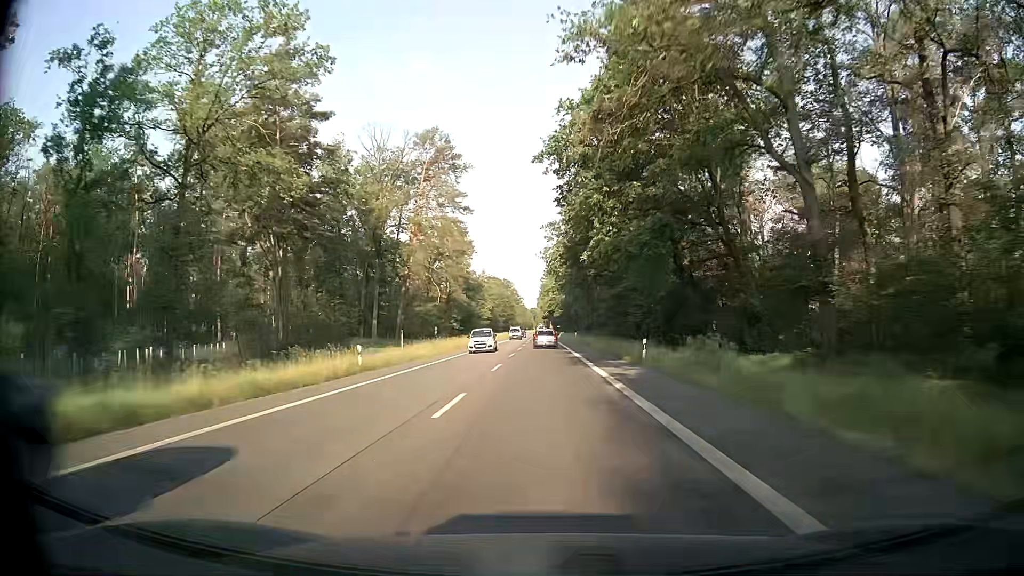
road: secondary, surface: asphalt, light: Day
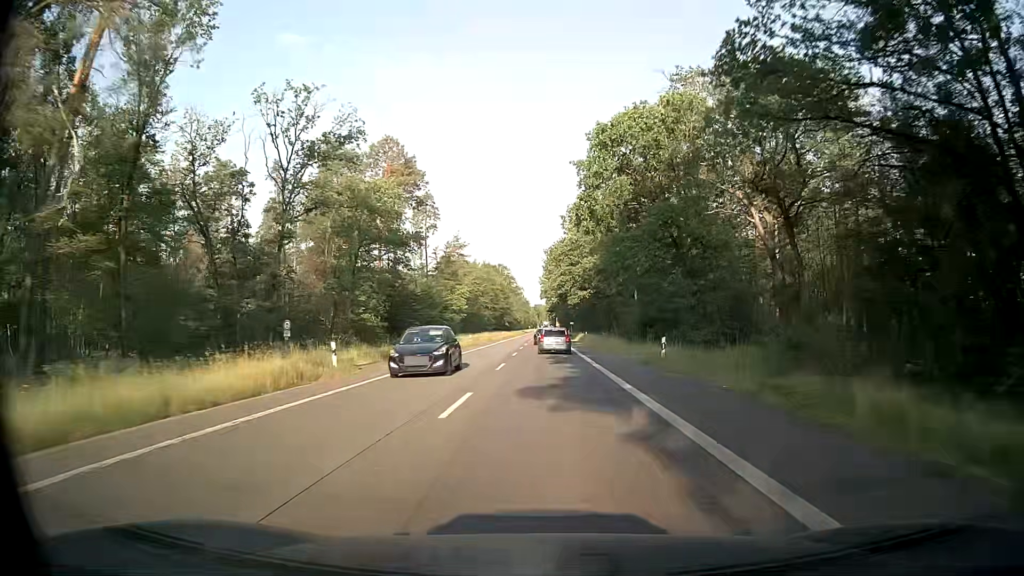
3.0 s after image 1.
(+0.1, +59.1) m; 0°
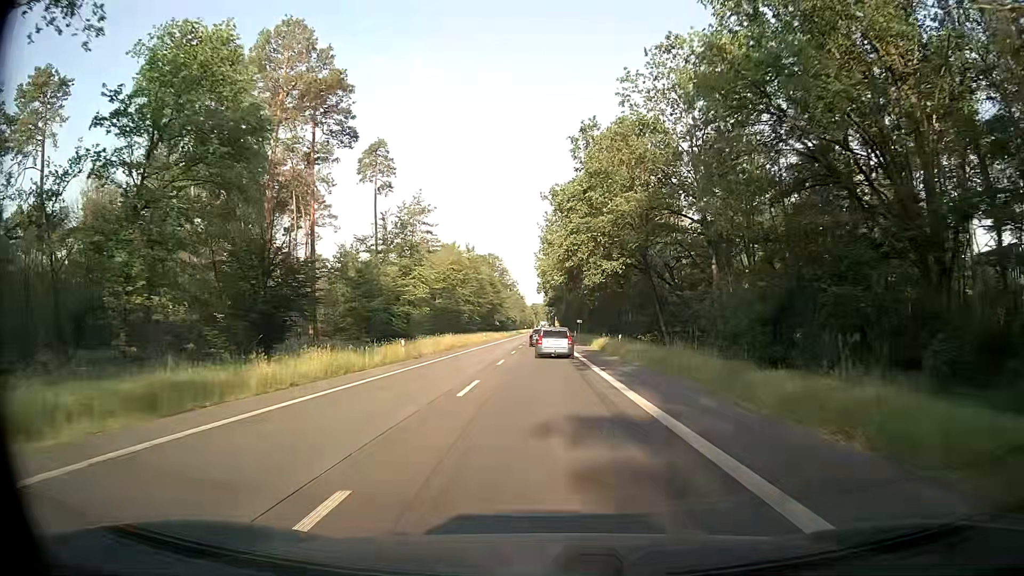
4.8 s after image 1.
(-0.1, +32.1) m; 0°
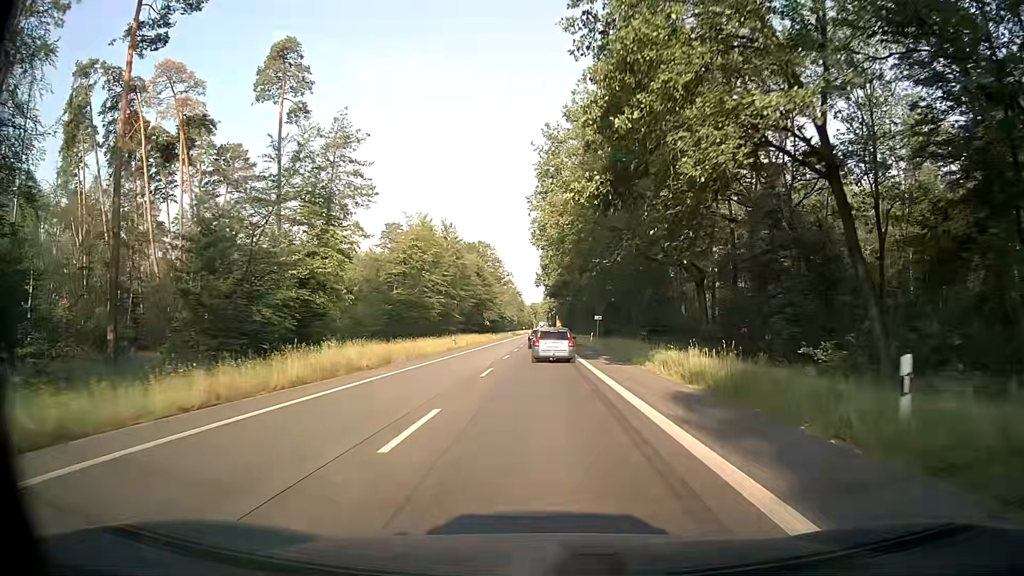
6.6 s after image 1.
(0.0, +29.6) m; 0°
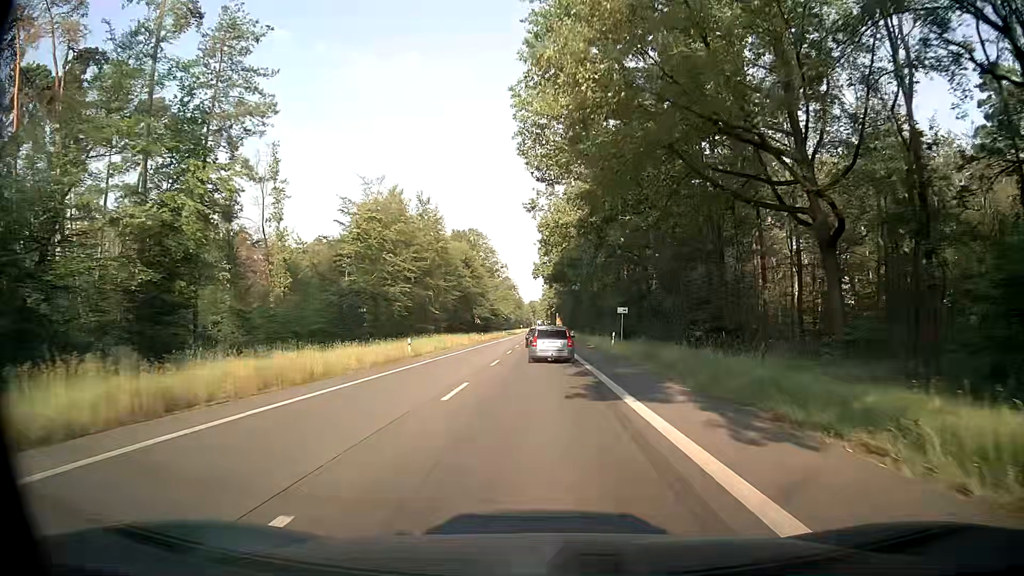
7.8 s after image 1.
(+0.1, +18.3) m; +1°
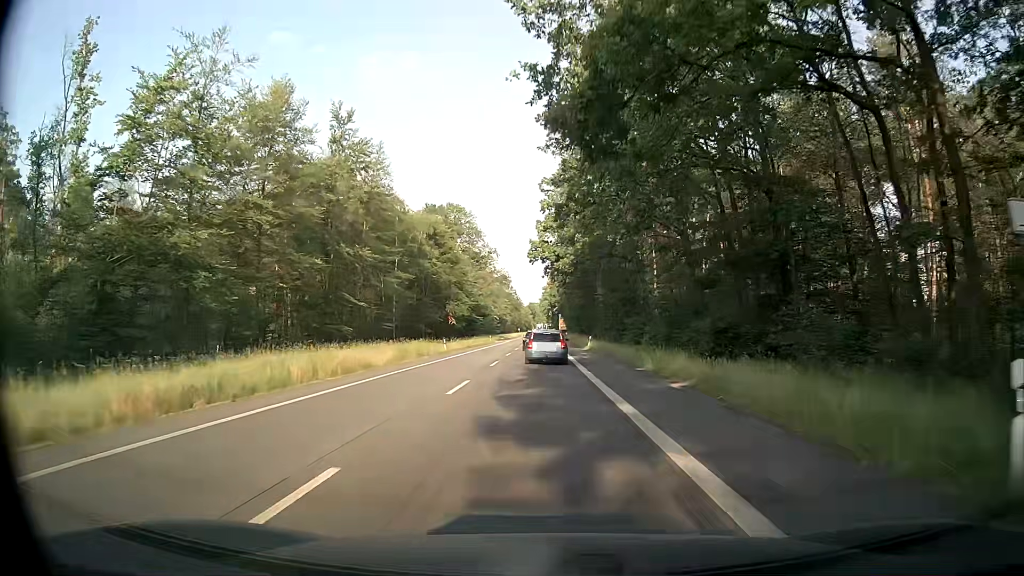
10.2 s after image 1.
(-0.3, +33.6) m; 0°
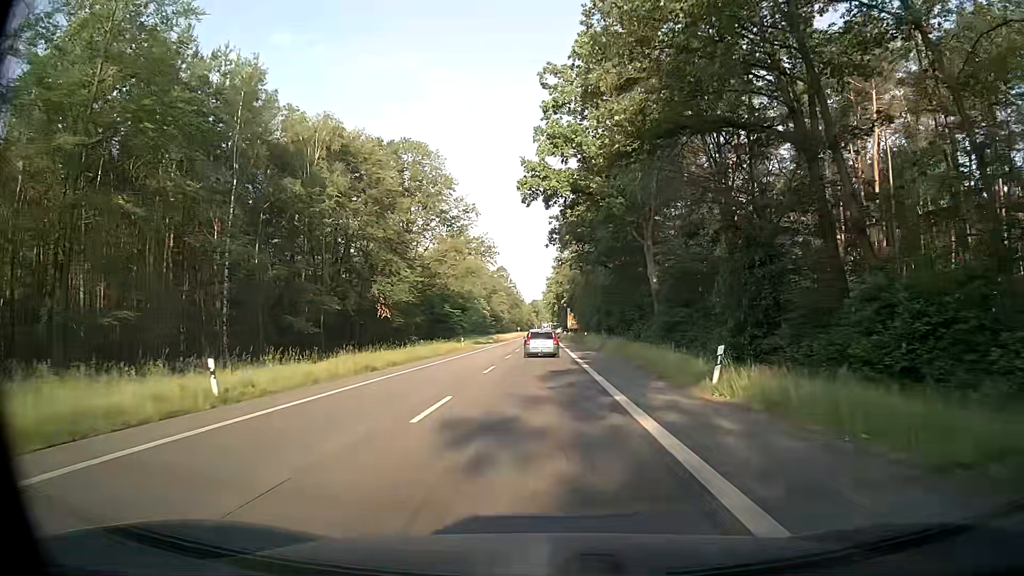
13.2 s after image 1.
(-0.3, +39.9) m; -1°
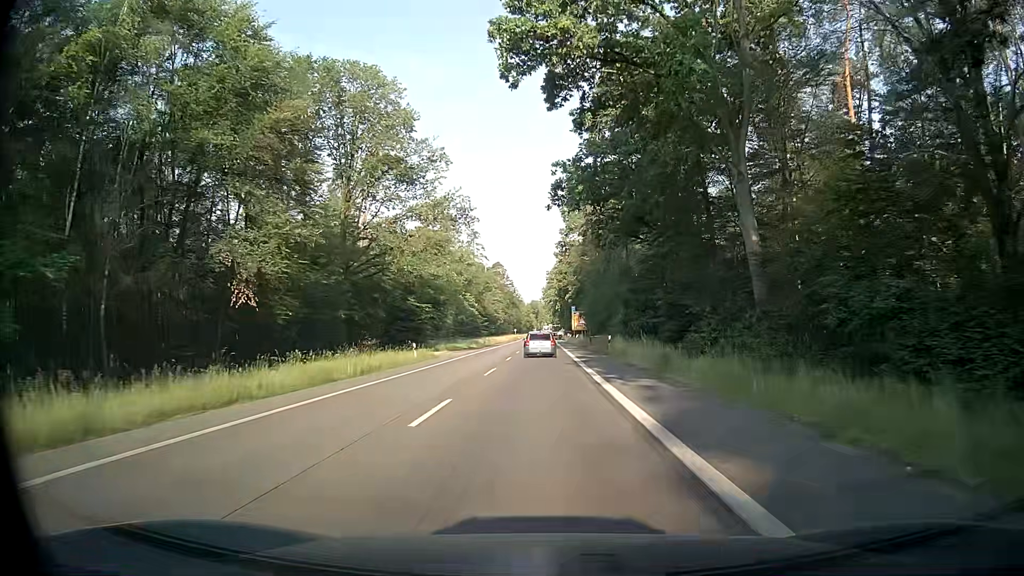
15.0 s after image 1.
(0.0, +23.9) m; 0°
(0, +10) (0, +20) (0, +30) (0, +40) (0, +50) (0, +60) (0, +70) (0, +80) (0, +90) (0, +100) m
